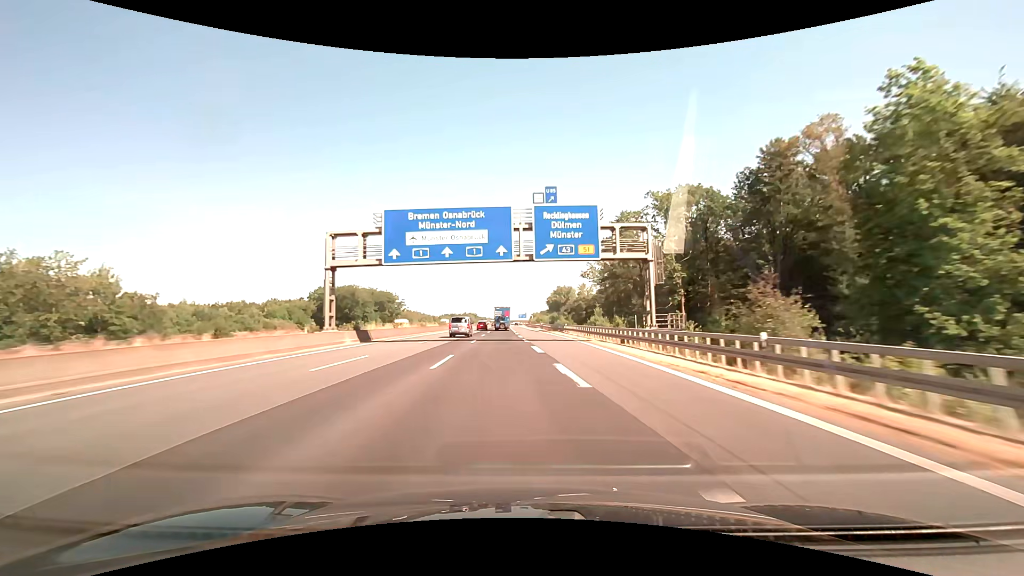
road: motorway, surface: asphalt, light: Day
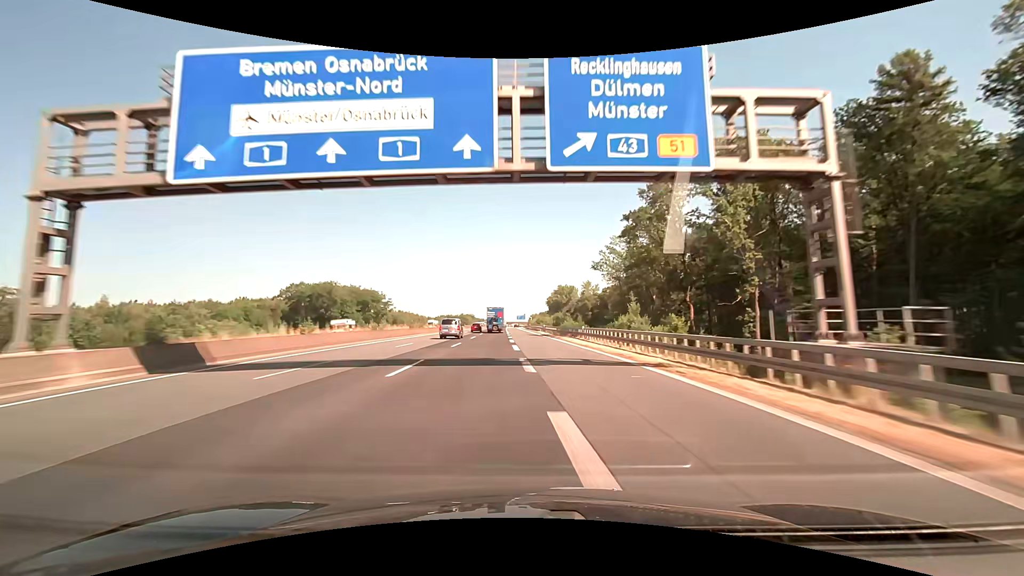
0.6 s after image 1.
(0.0, +20.4) m; 0°
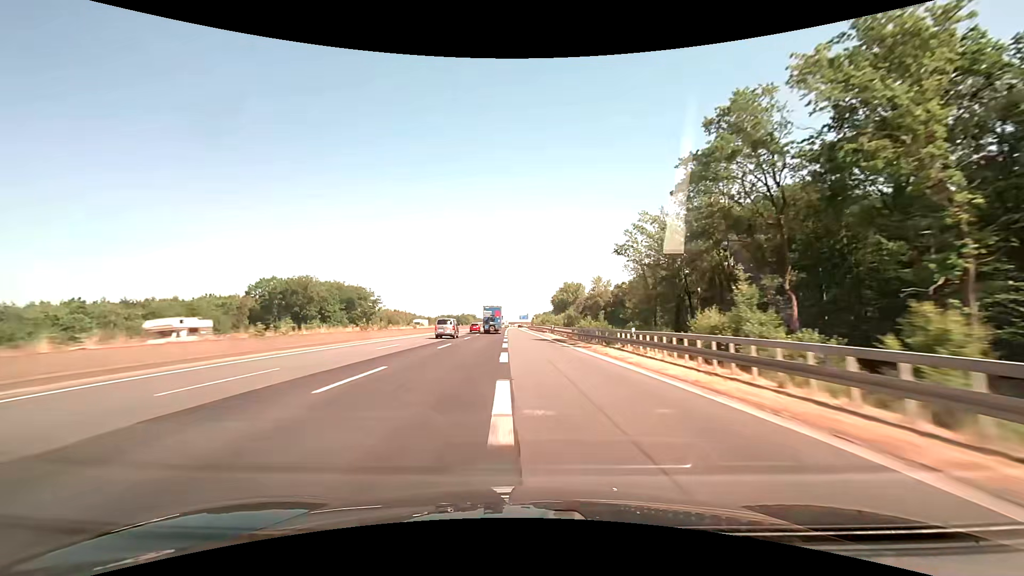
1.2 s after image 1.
(0.0, +20.2) m; 0°
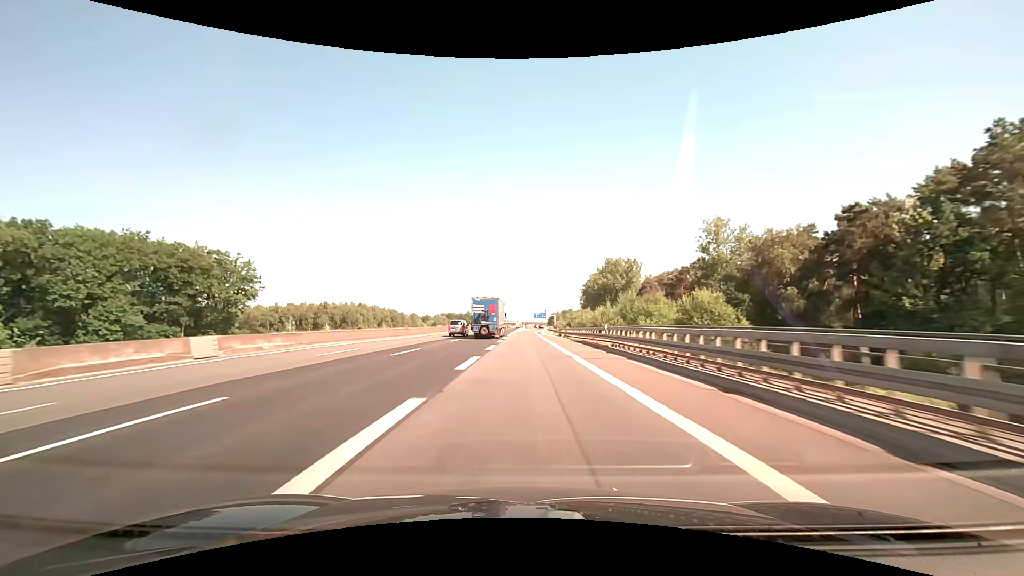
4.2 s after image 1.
(-1.7, +96.7) m; -2°
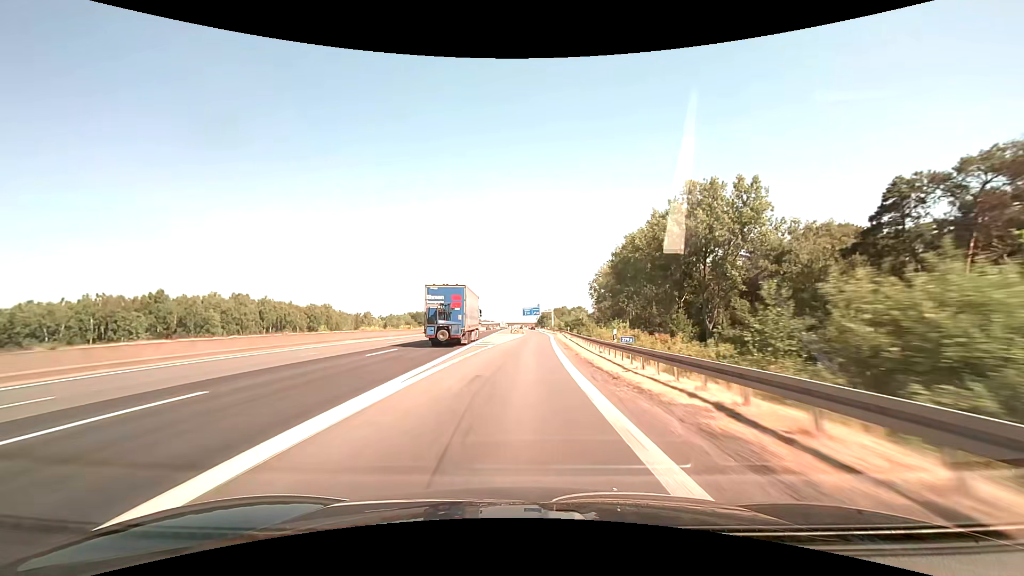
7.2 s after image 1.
(+0.9, +89.0) m; +2°
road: motorway_link
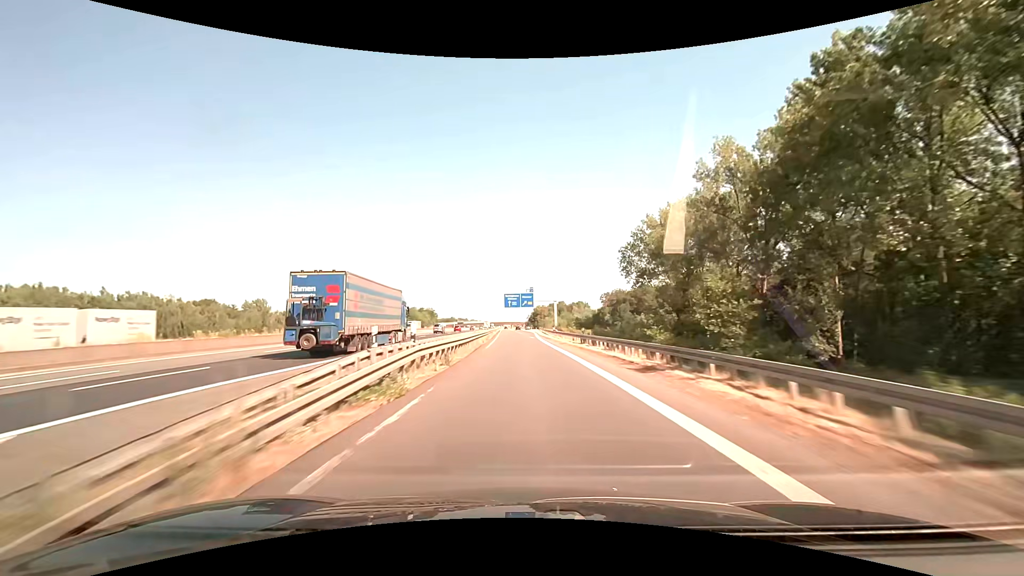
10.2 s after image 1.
(+2.0, +82.1) m; +1°
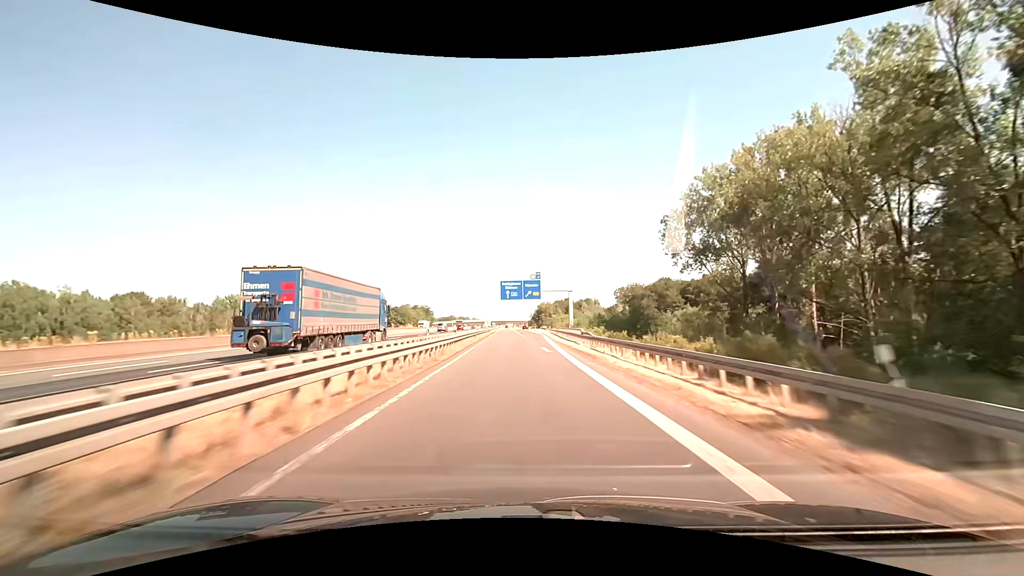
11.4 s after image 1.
(-0.2, +31.3) m; -1°
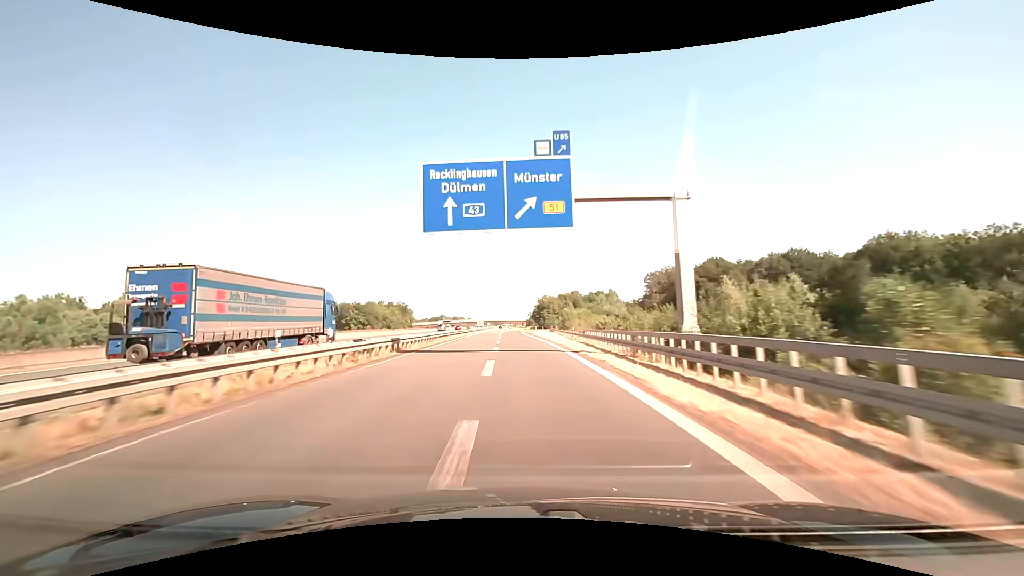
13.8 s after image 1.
(+0.7, +61.5) m; +1°
(0, +10) (0, +20) (-1, +30) (-1, +40) (-1, +50) (-2, +60) (-2, +70) (-3, +80) (-3, +90) (-3, +100) m
